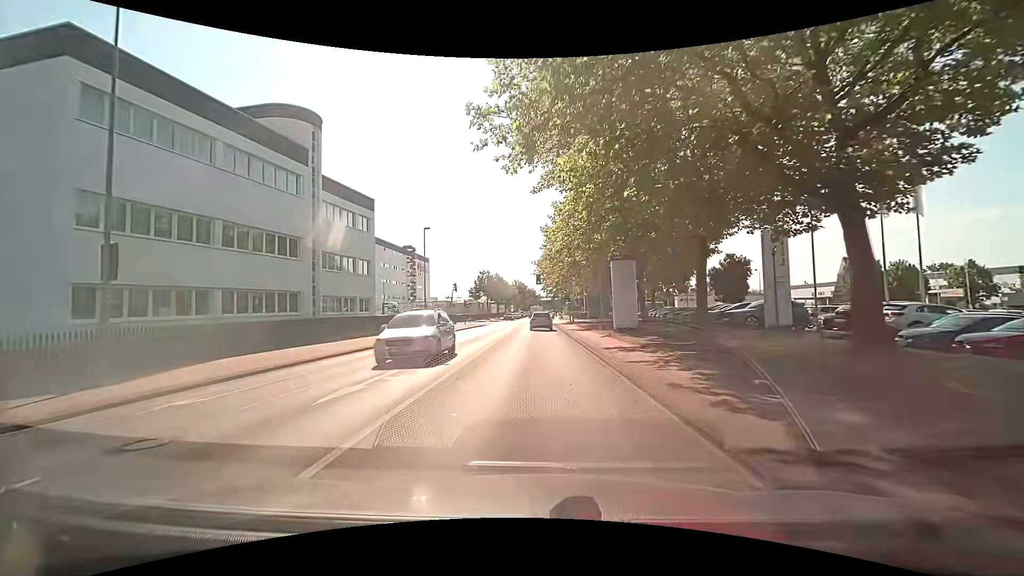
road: tertiary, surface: asphalt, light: Day
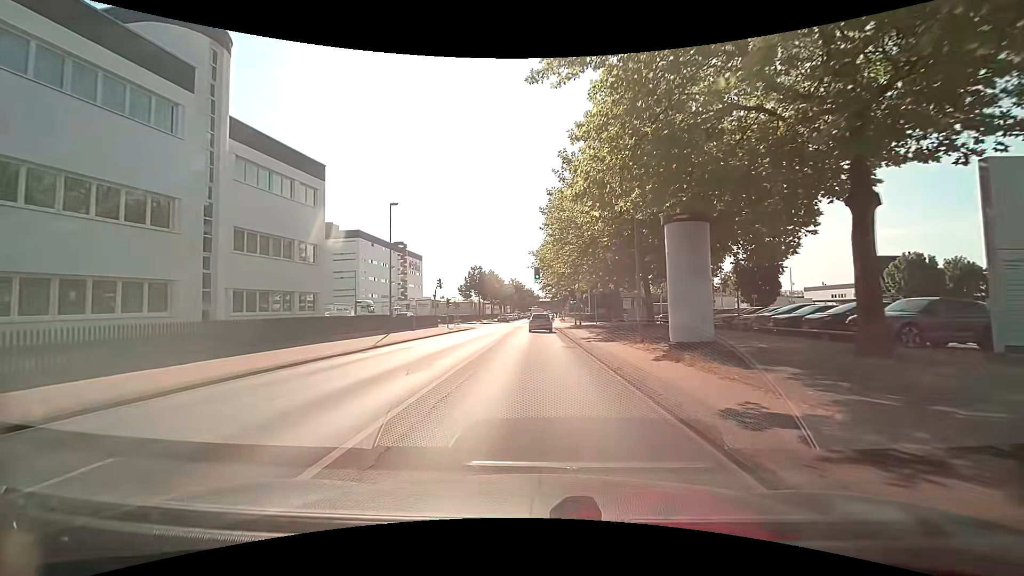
(+0.1, +11.6) m; +1°
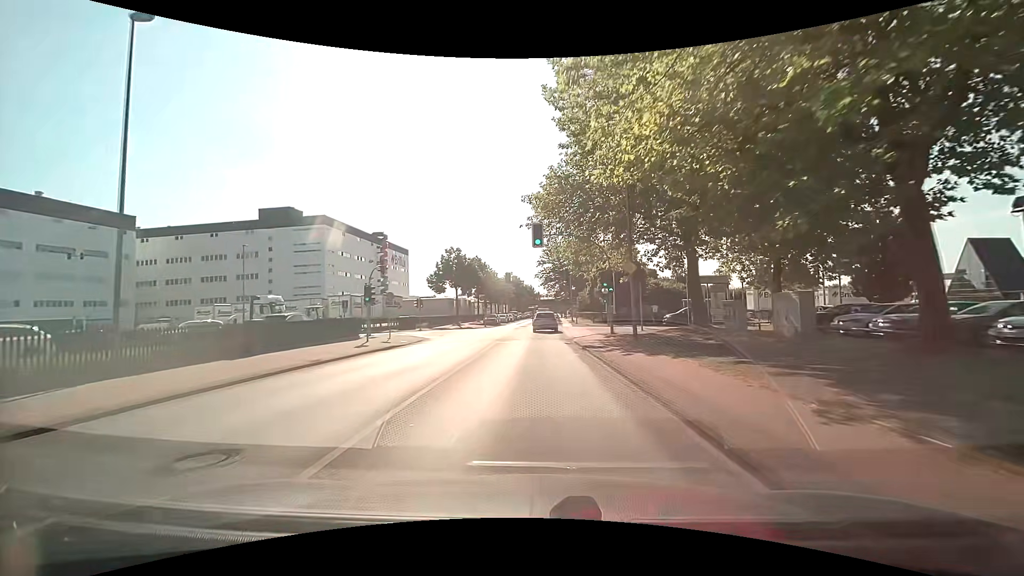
(-0.1, +25.8) m; 0°
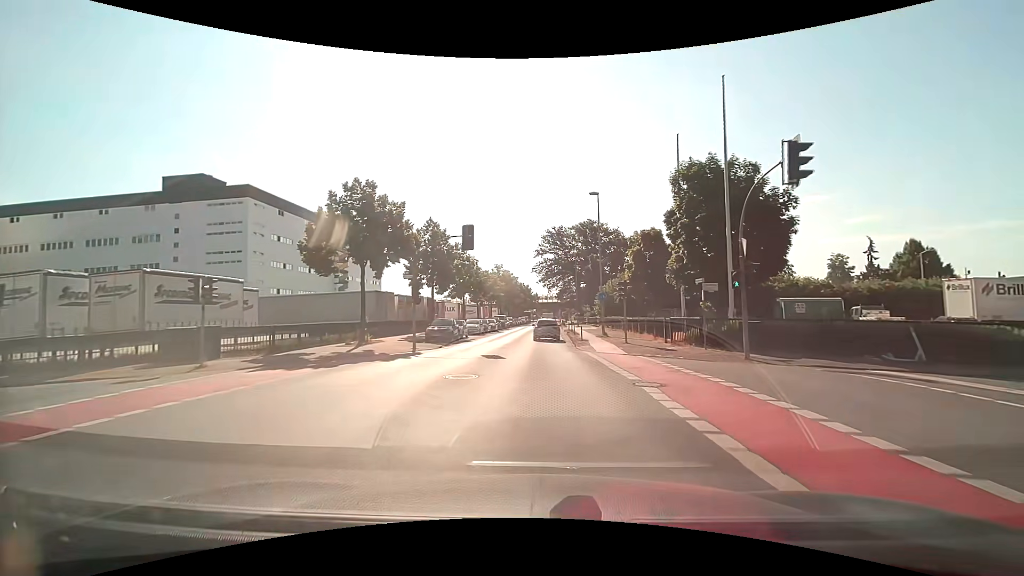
(0.0, +34.1) m; 0°
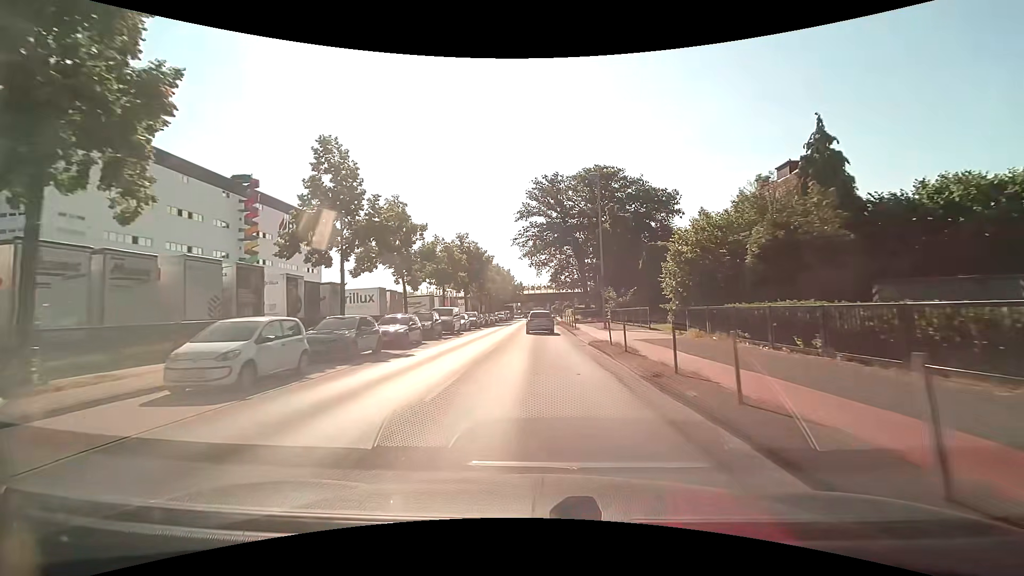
(+0.3, +36.6) m; +2°
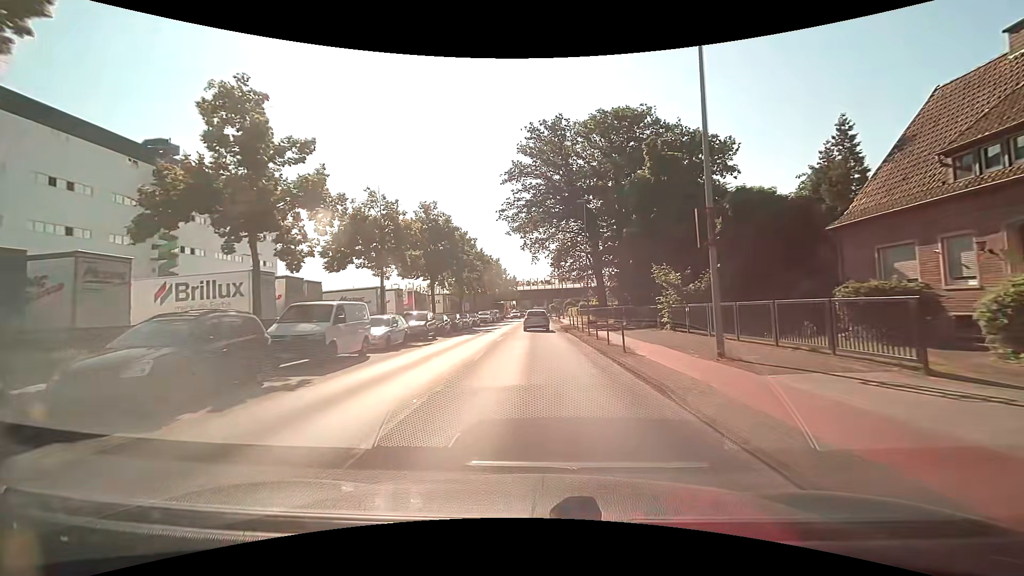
(+0.1, +20.6) m; 0°
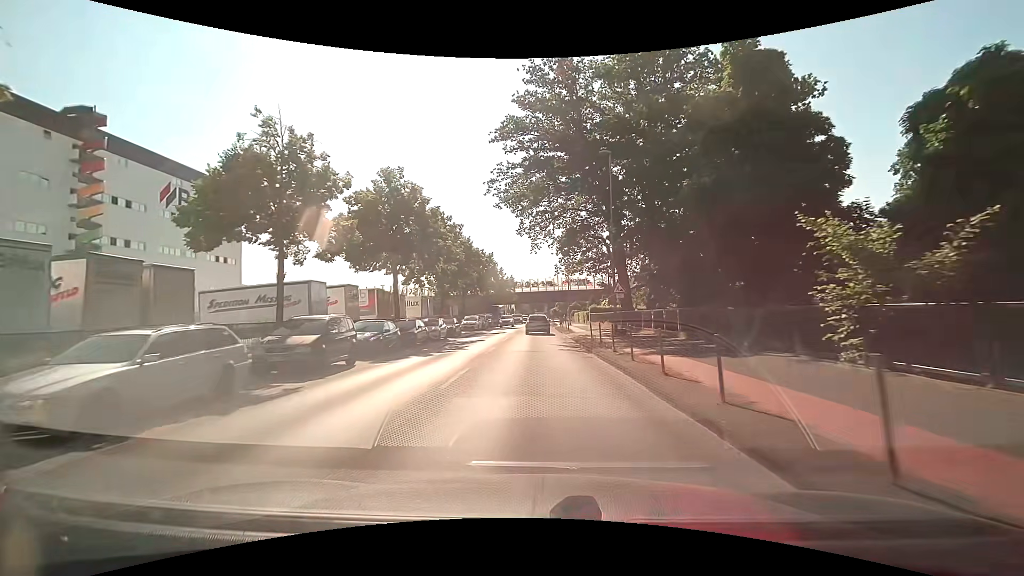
(-0.1, +13.8) m; 0°
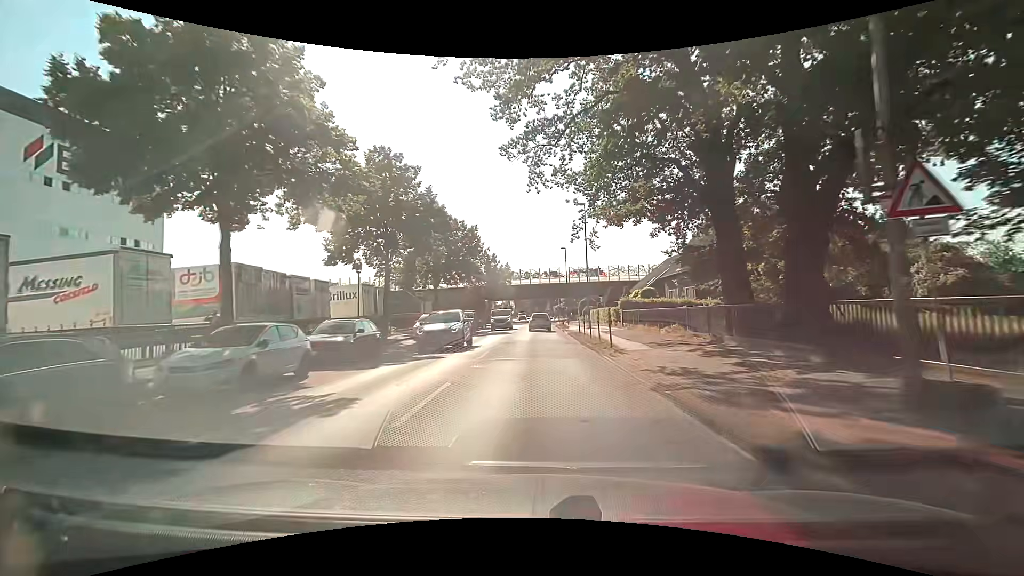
(-0.1, +21.2) m; 0°
(0, +10) (0, +20) (0, +30) (0, +40) (0, +50) (0, +60) (-1, +70) (-1, +80) (-1, +90) (-1, +100) m
